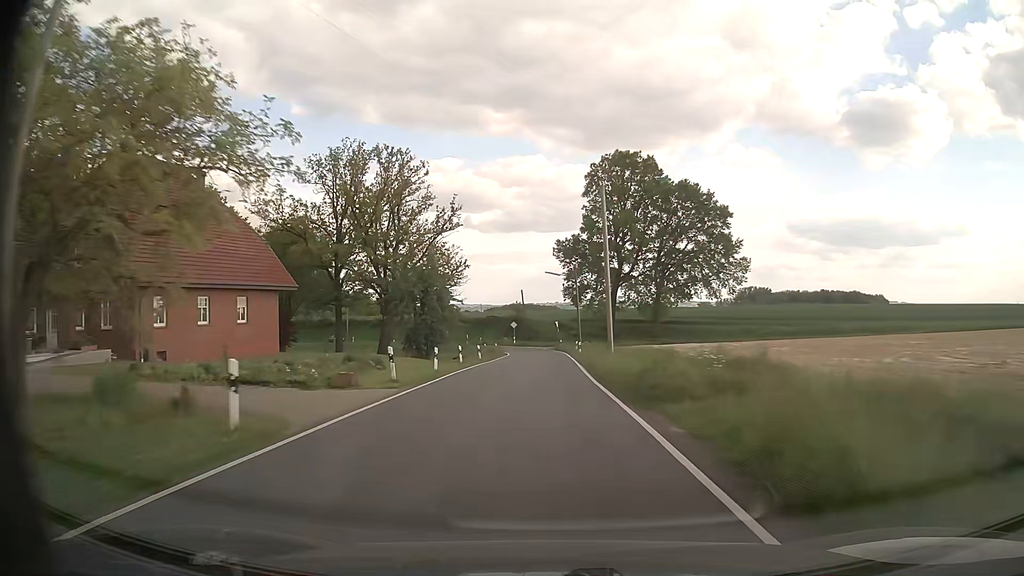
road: tertiary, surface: asphalt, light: Day
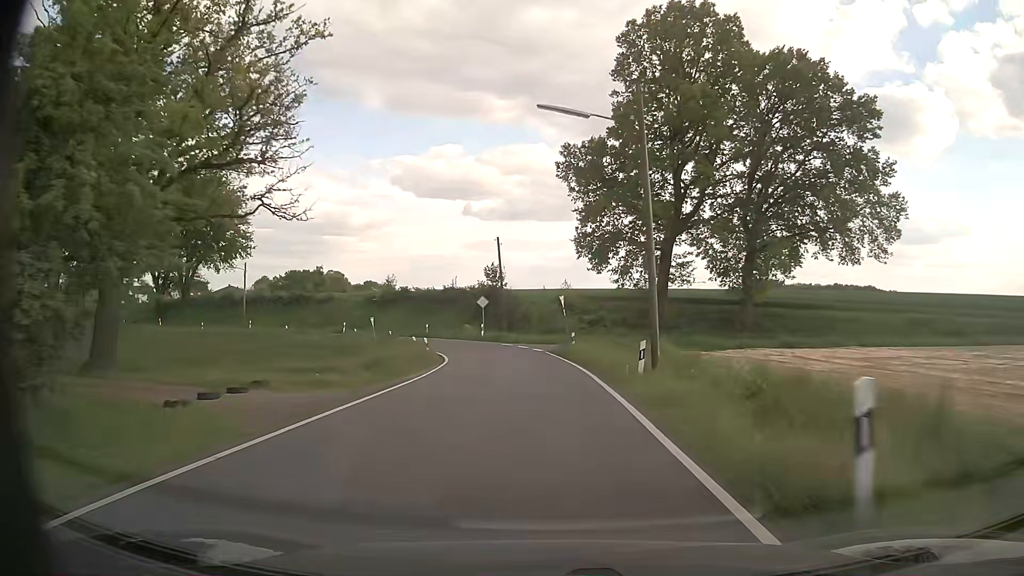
(+0.1, +39.7) m; 0°
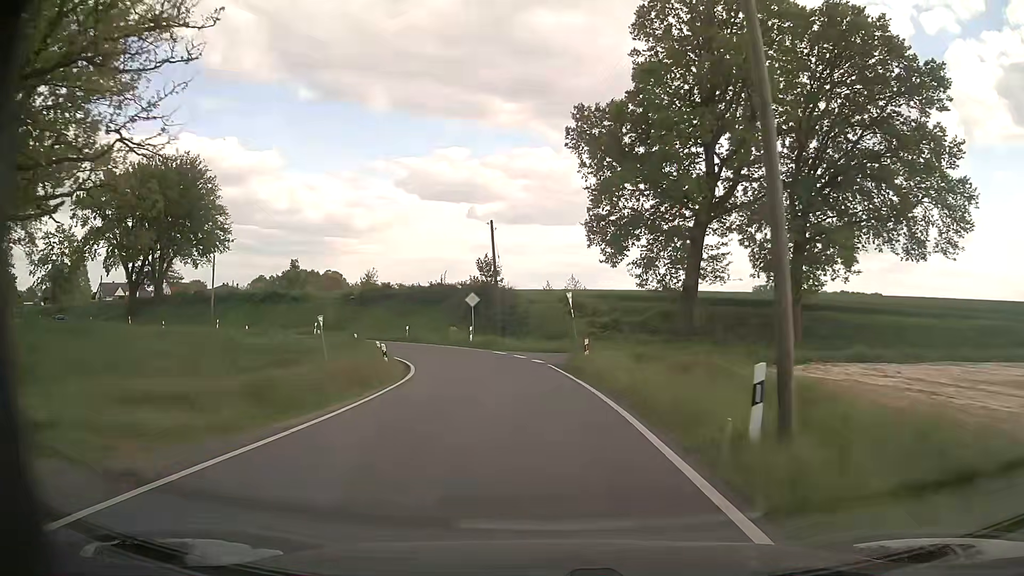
(0.0, +8.6) m; 0°
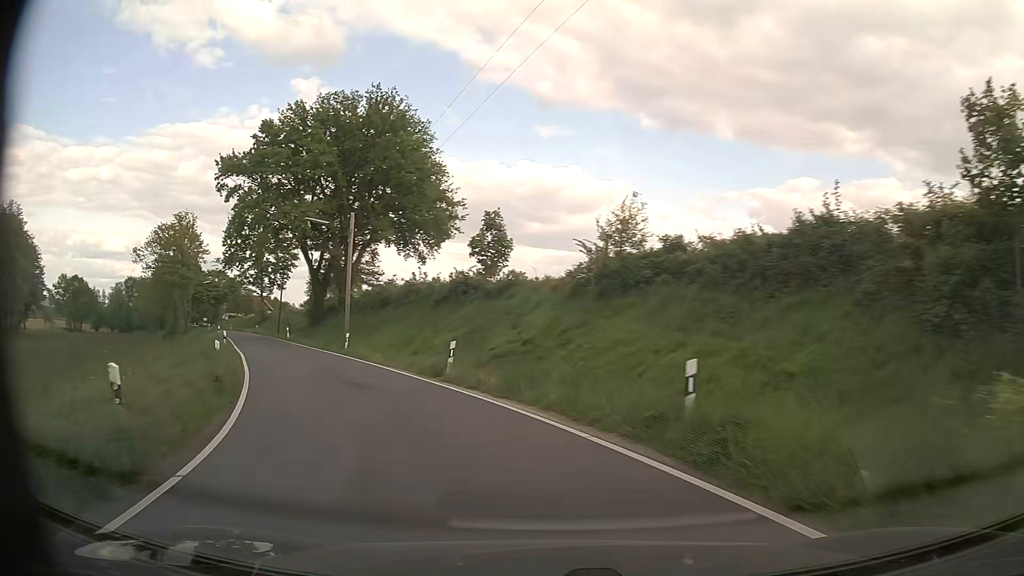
(-5.3, +35.9) m; -29°
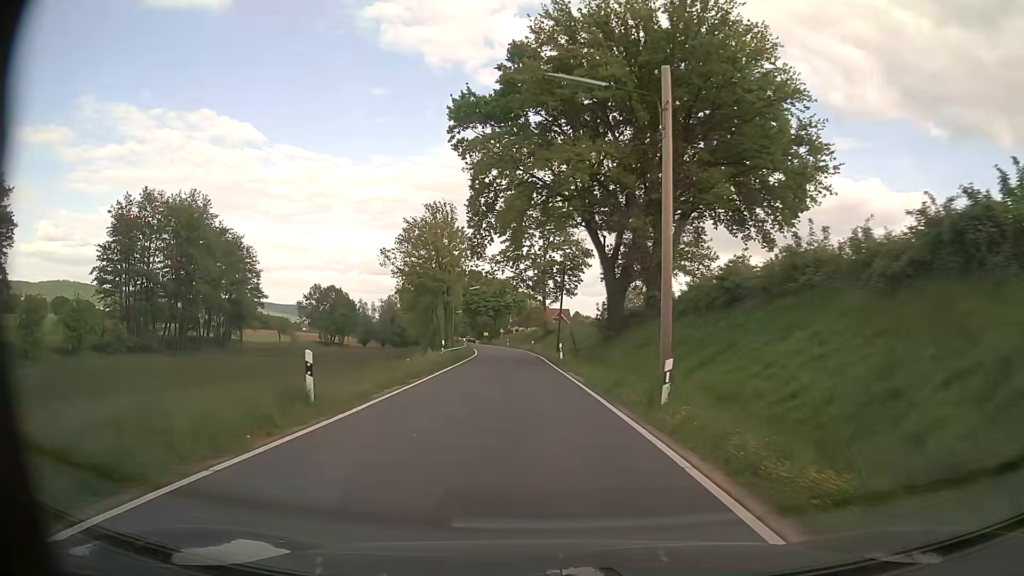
(-6.4, +22.0) m; -27°
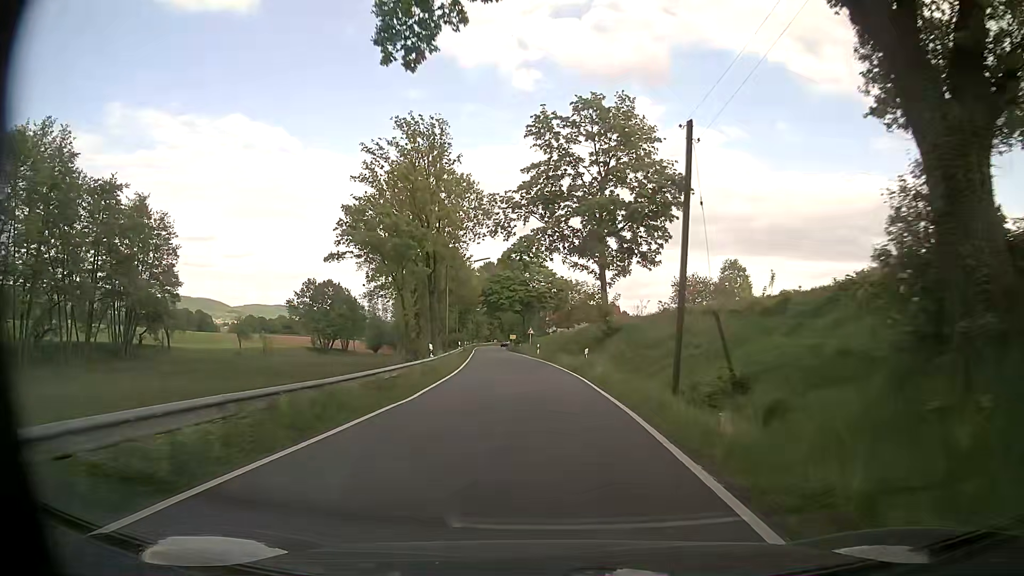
(-1.5, +36.6) m; -4°
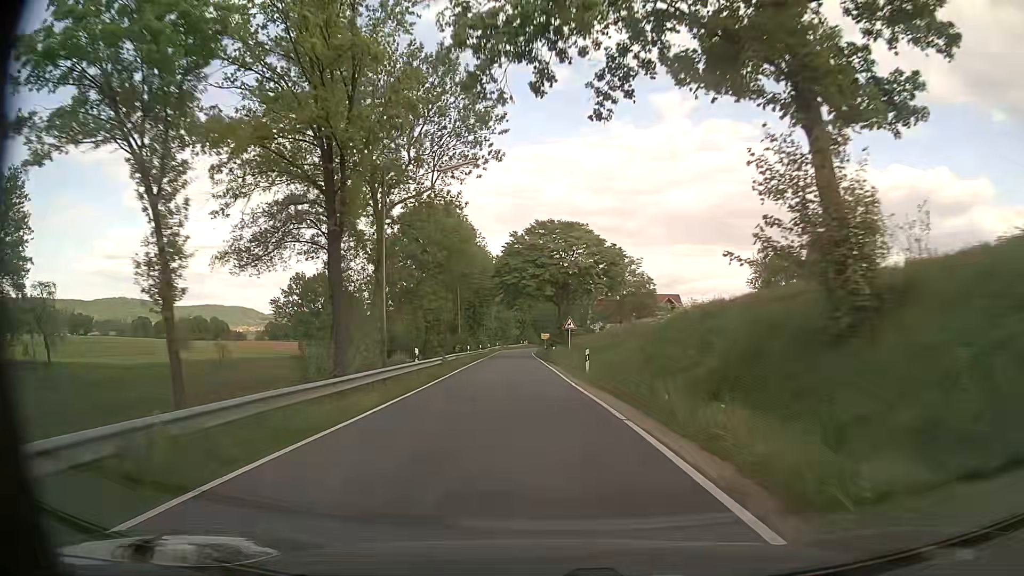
(-0.4, +30.6) m; -3°
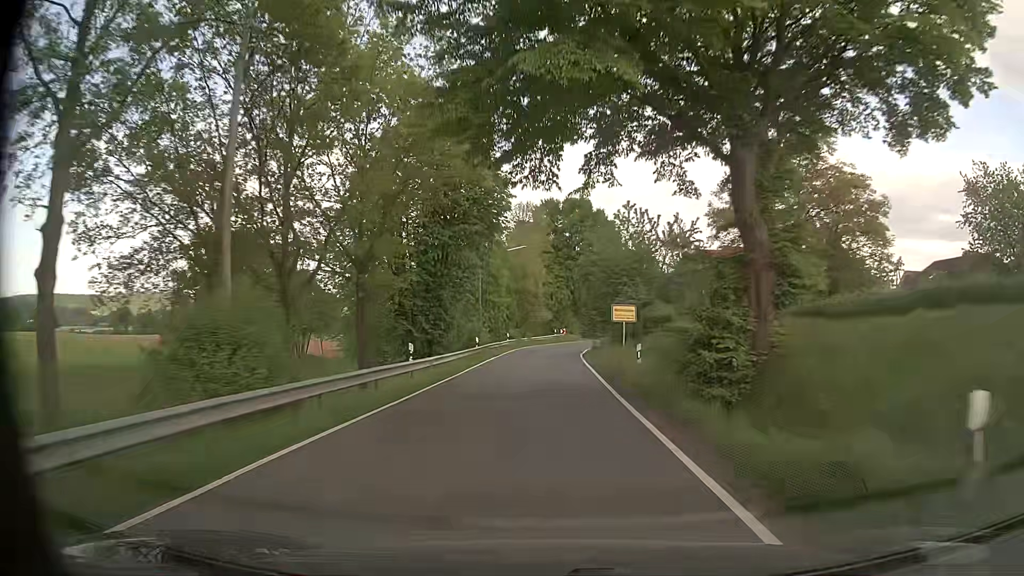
(-1.9, +50.1) m; -4°
